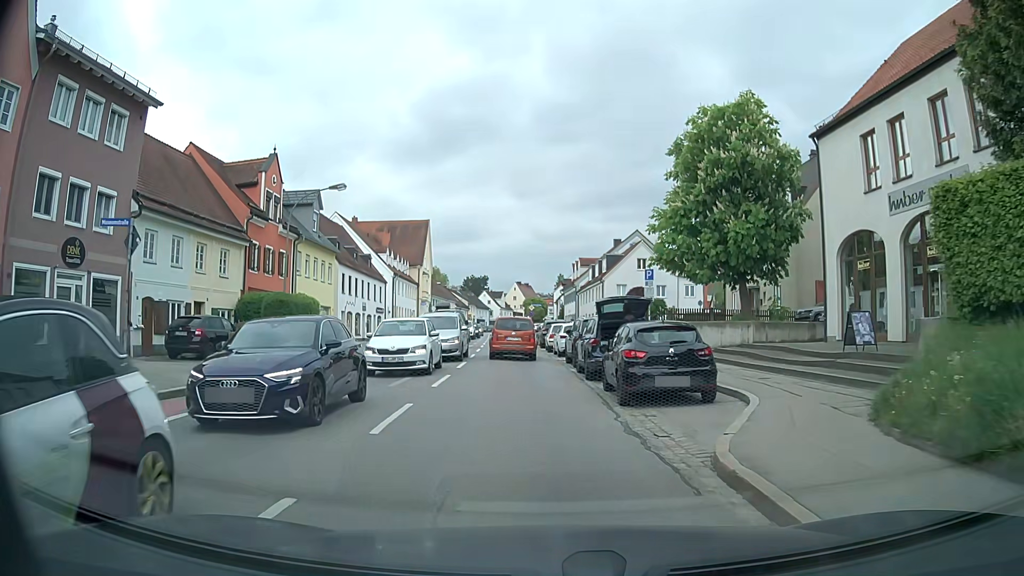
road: secondary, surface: asphalt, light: Day
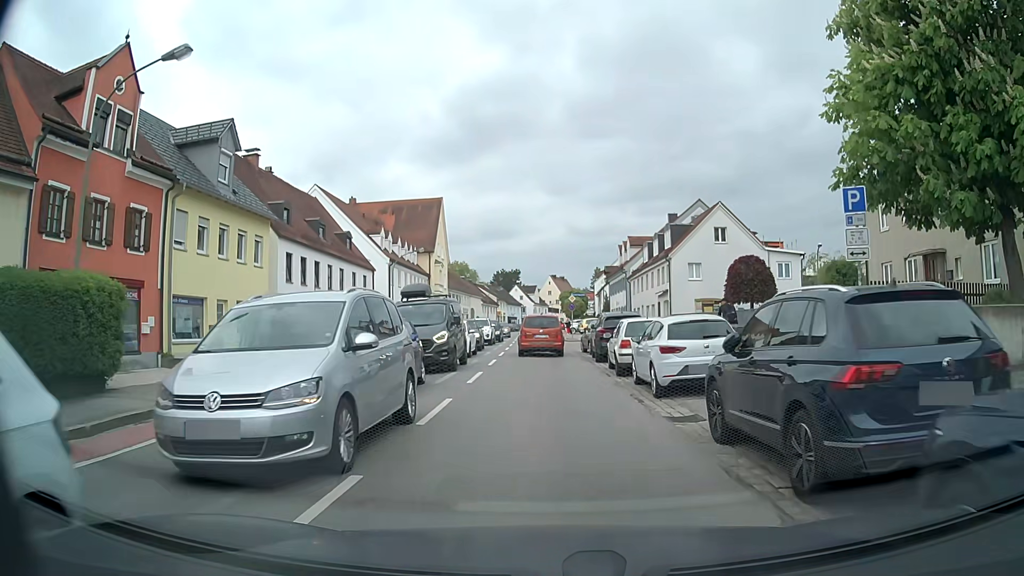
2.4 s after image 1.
(-0.6, +17.3) m; -4°
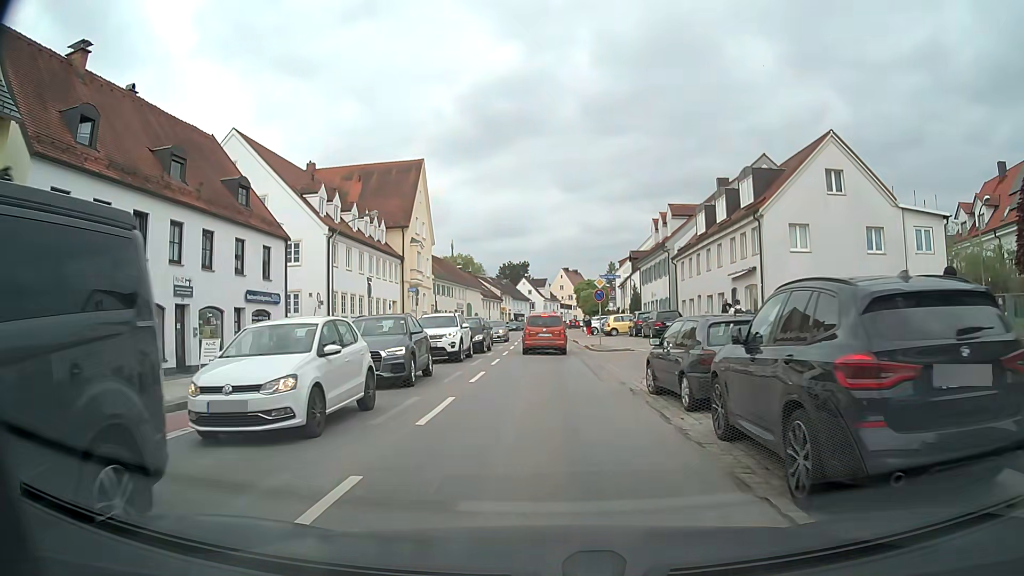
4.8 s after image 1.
(+0.3, +18.3) m; 0°
